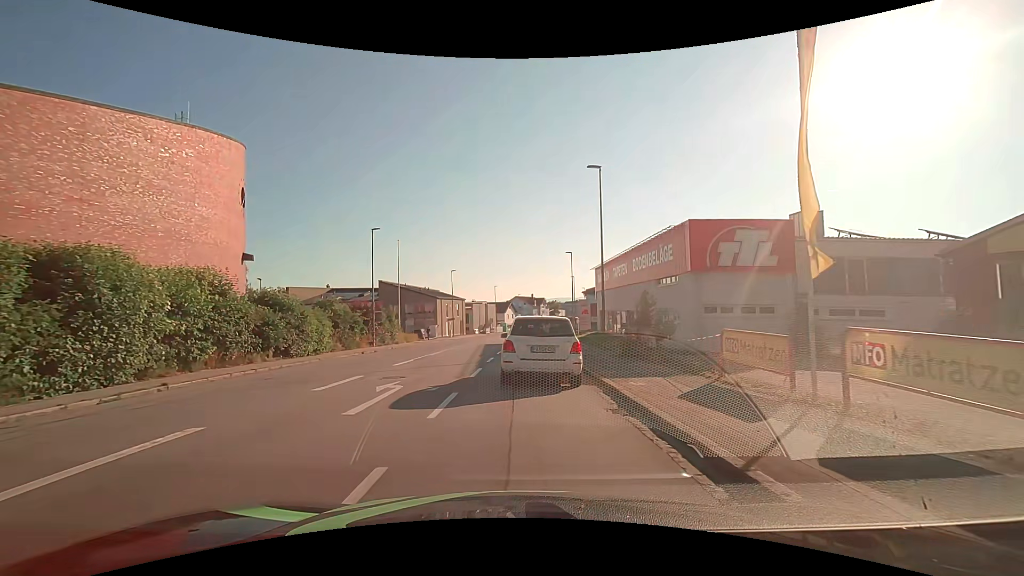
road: tertiary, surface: asphalt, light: Day
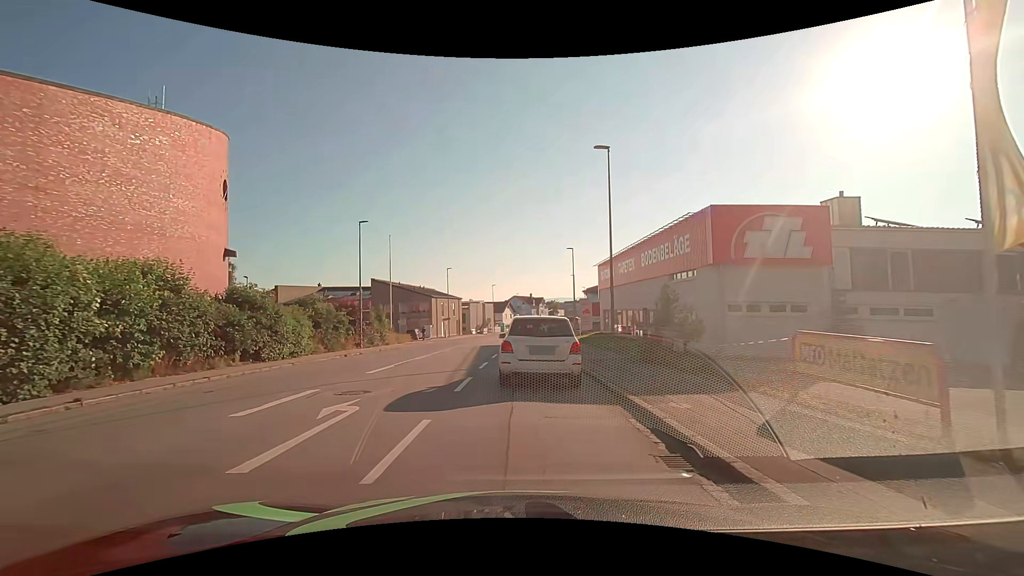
(0.0, +3.0) m; 0°
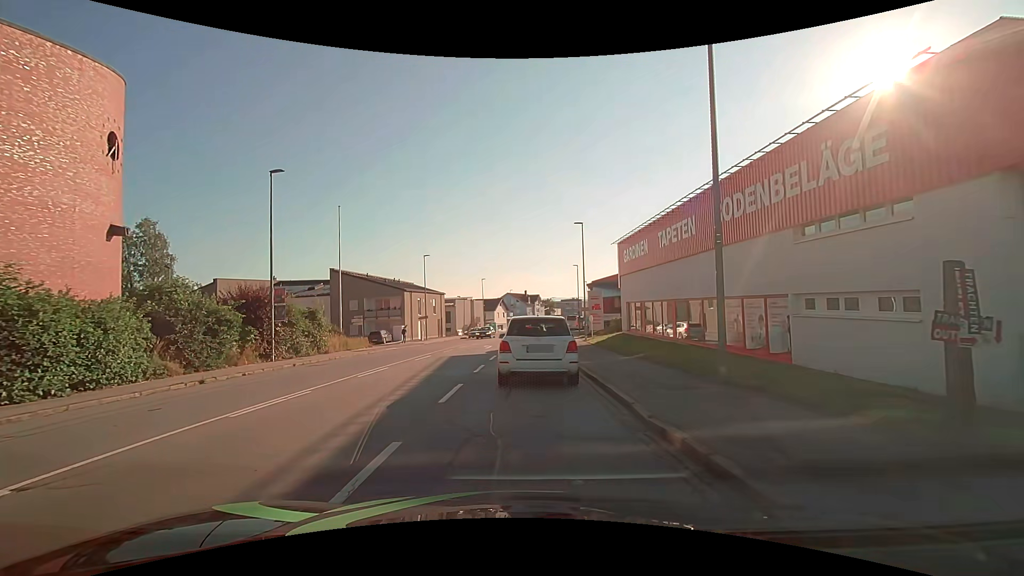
(+0.2, +13.5) m; 0°
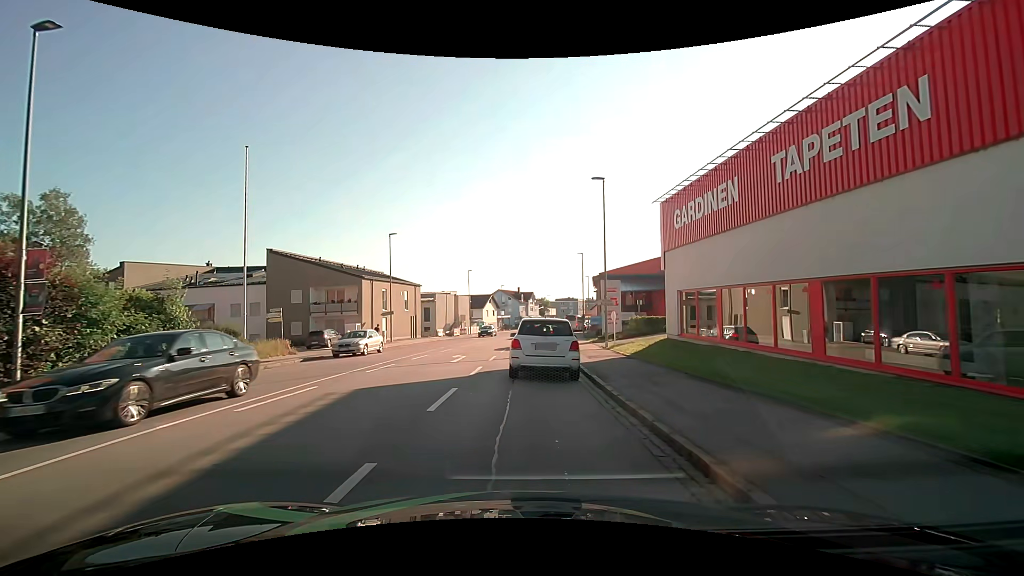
(+0.2, +13.3) m; +2°
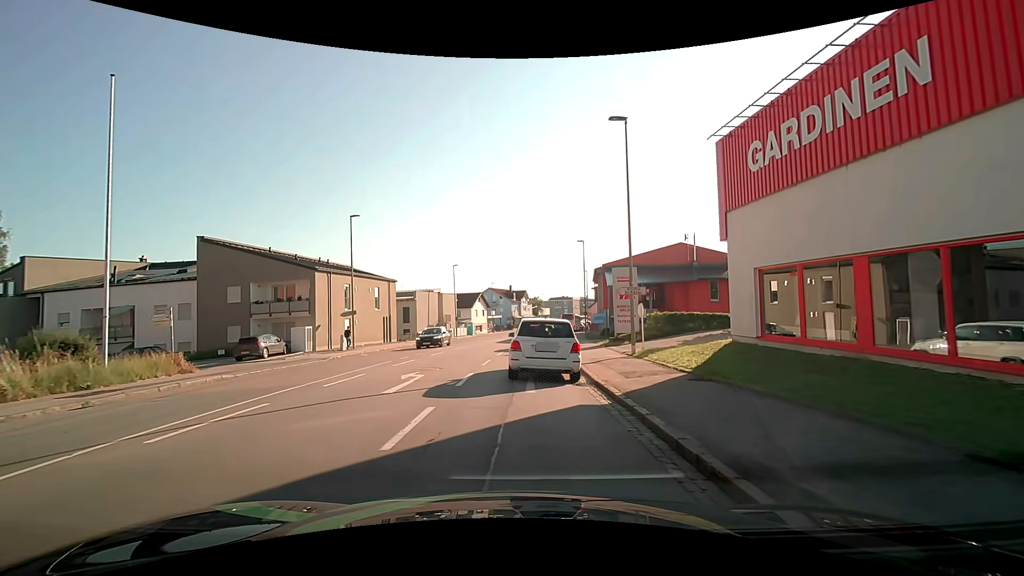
(-0.1, +8.6) m; 0°
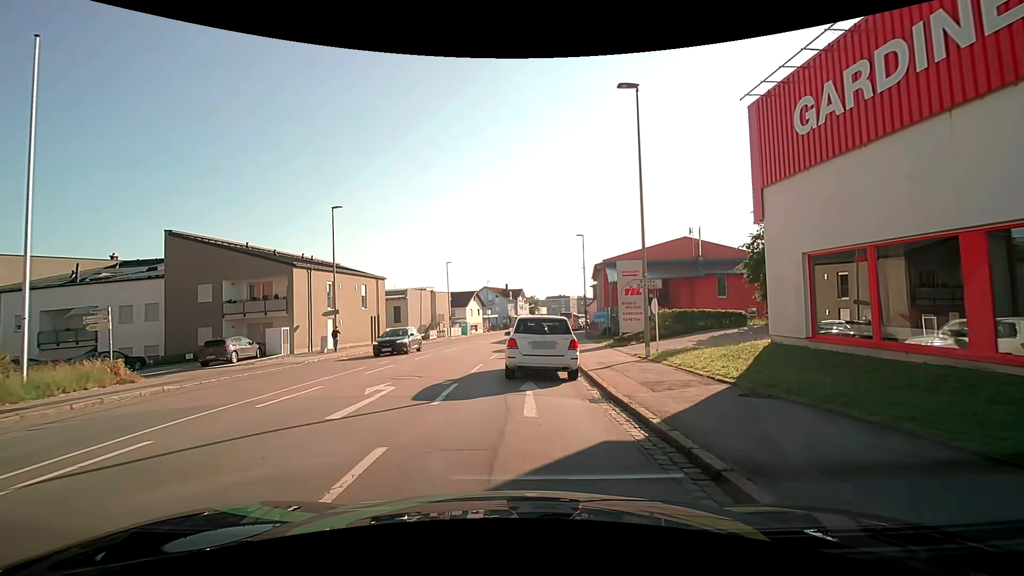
(0.0, +2.9) m; 0°
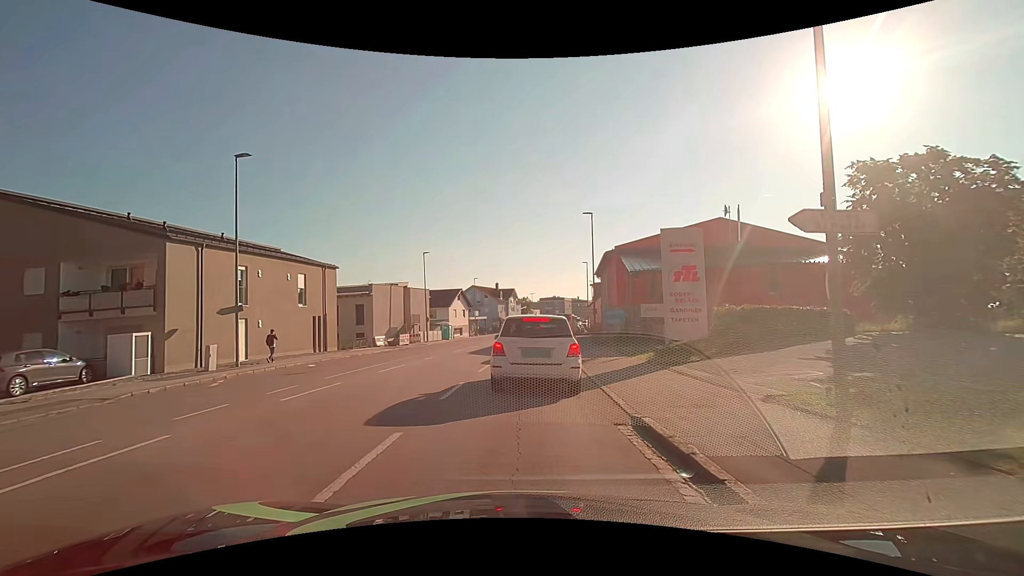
(+0.1, +11.1) m; +1°
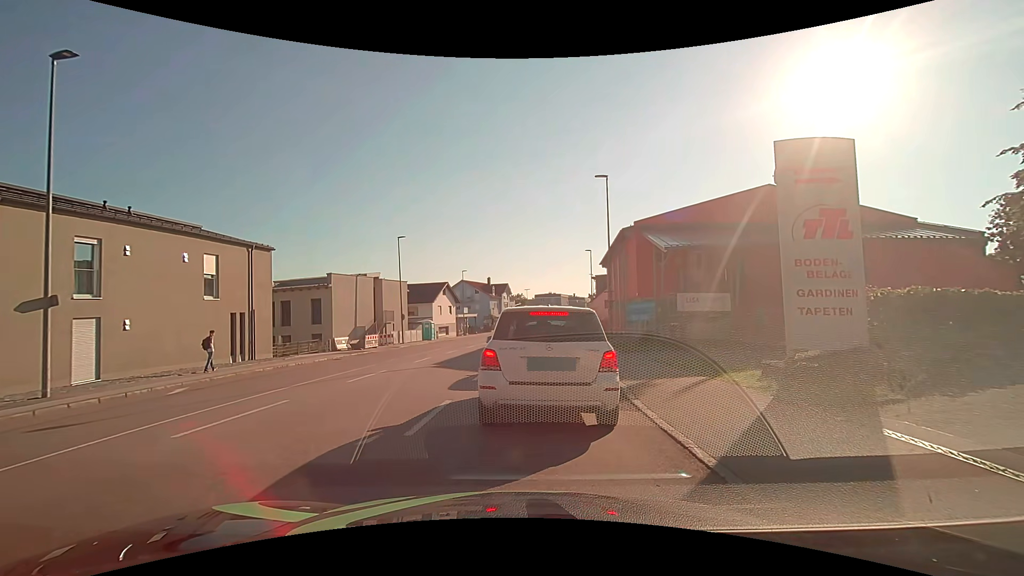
(0.0, +9.0) m; 0°
